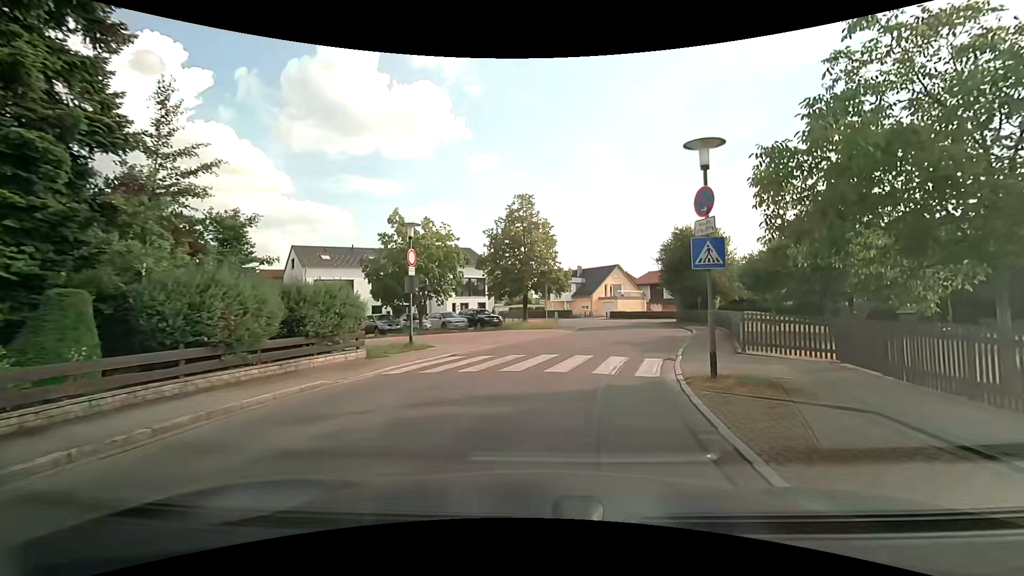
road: residential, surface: asphalt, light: Day
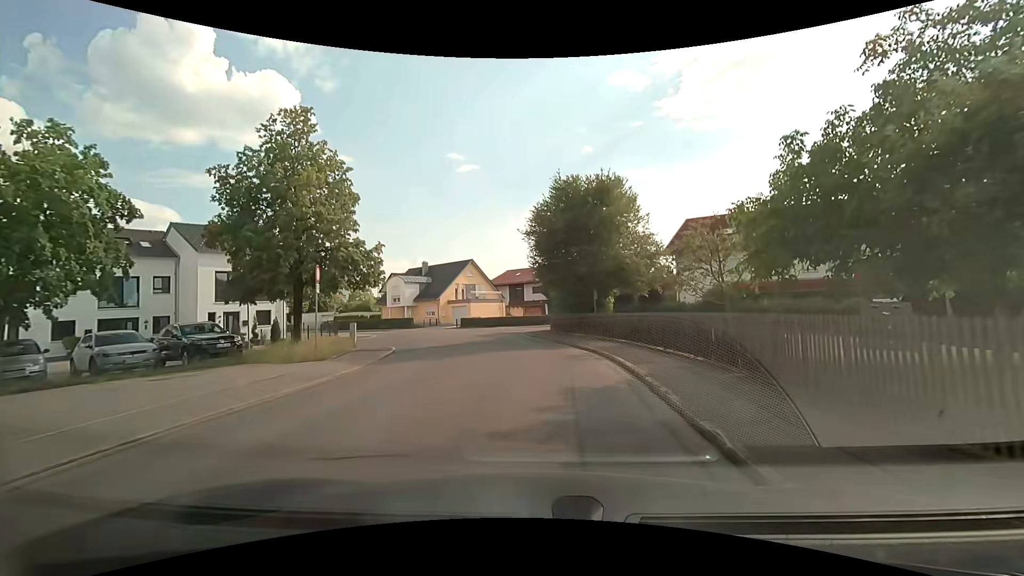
(+2.8, +17.0) m; +16°
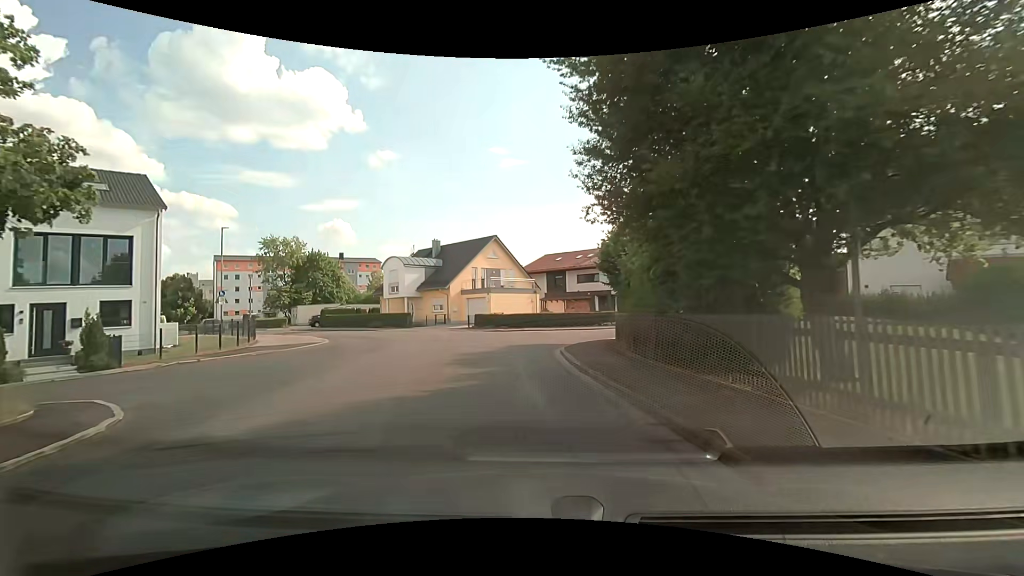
(0.0, +17.1) m; -5°
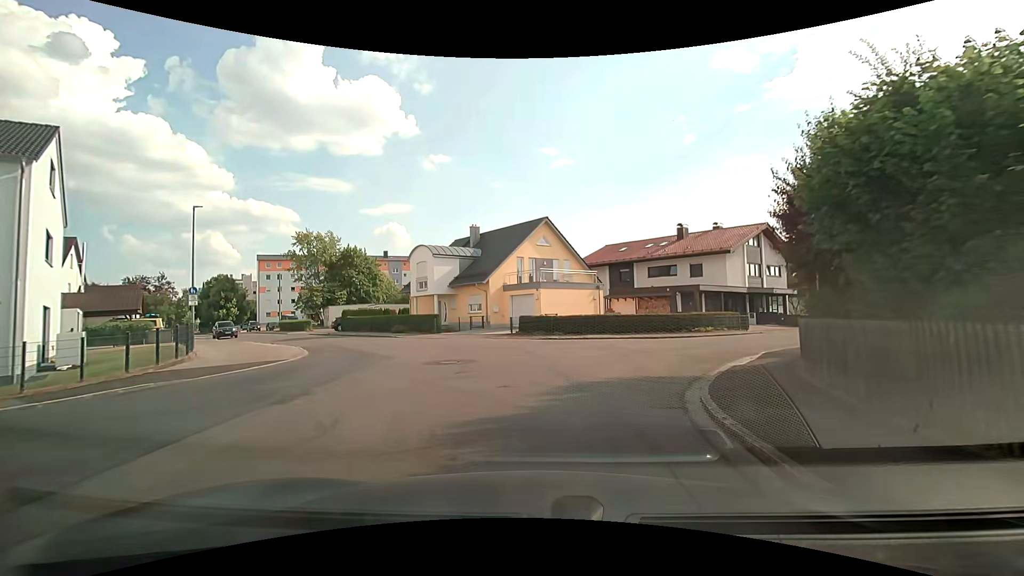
(-0.5, +9.6) m; -5°
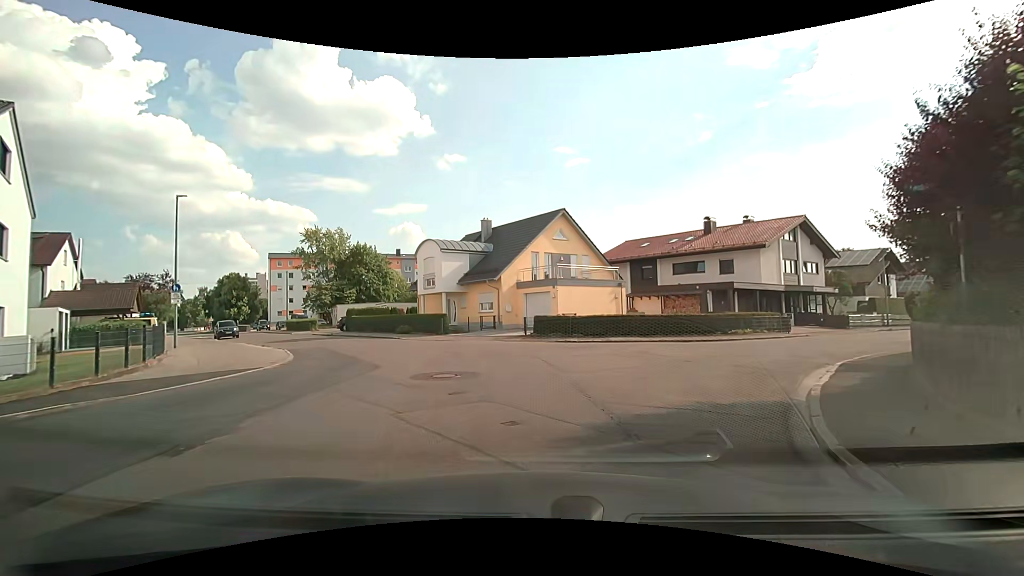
(0.0, +2.9) m; -2°
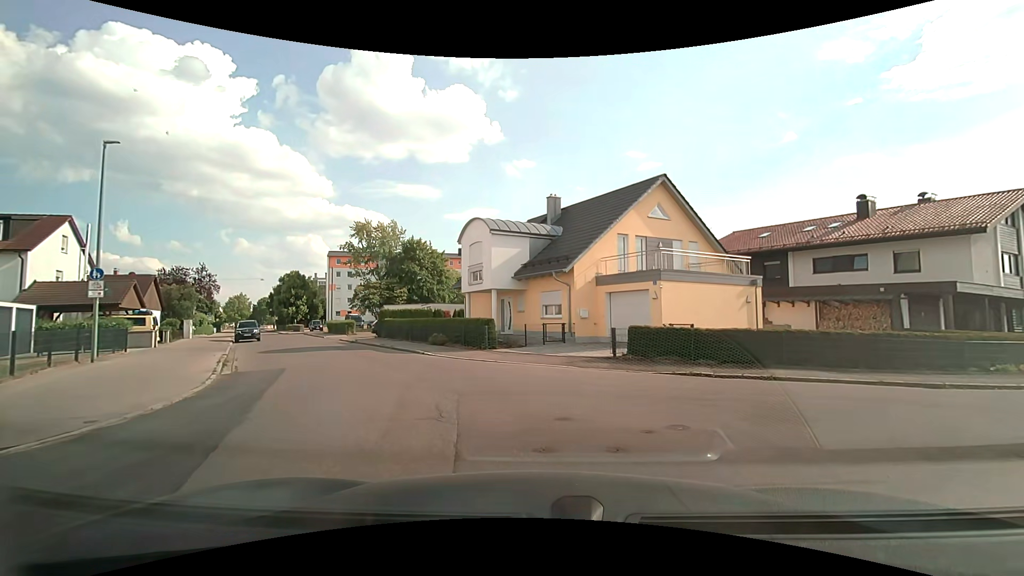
(-0.6, +9.9) m; -9°
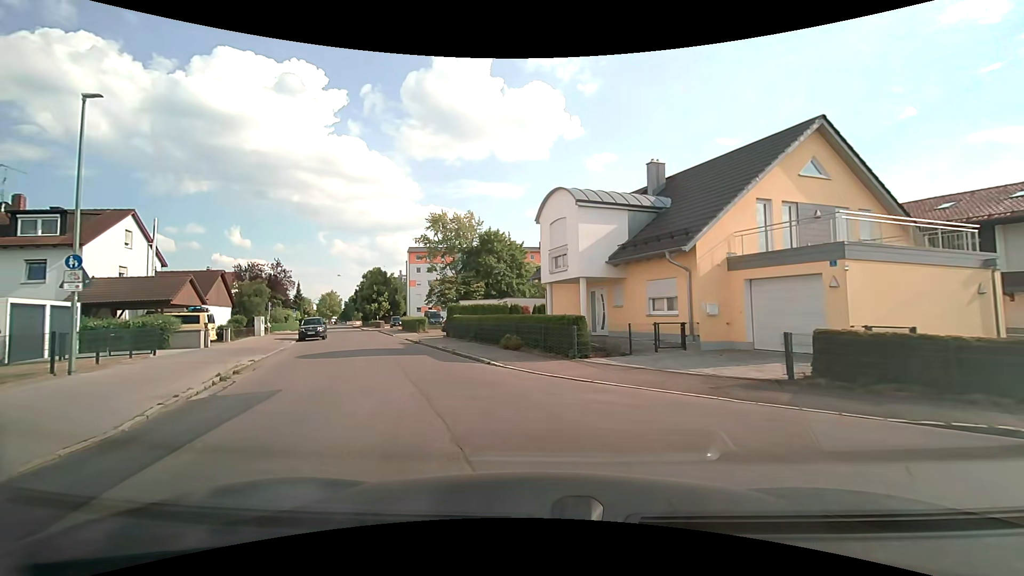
(-0.2, +5.8) m; -7°
